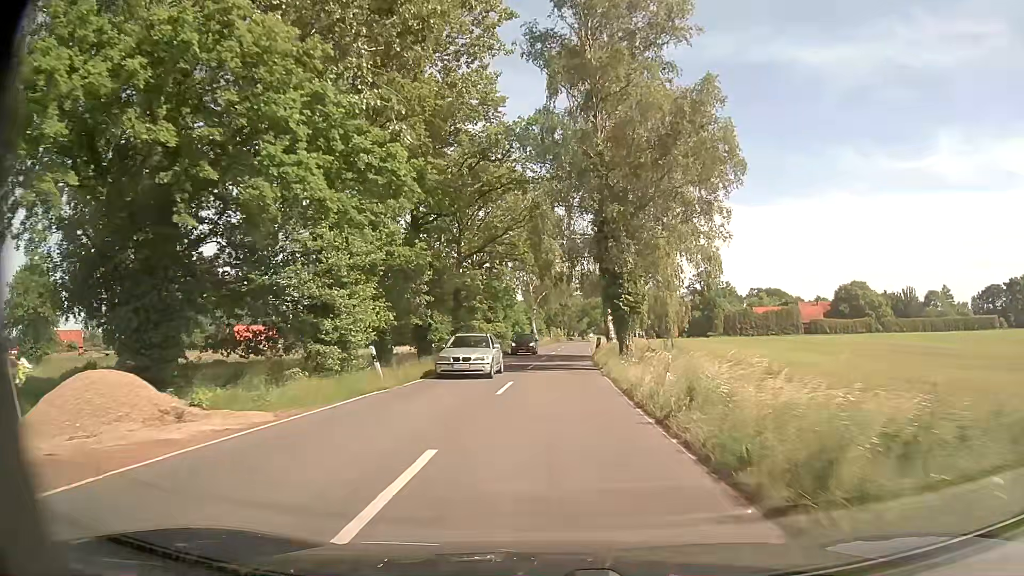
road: secondary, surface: asphalt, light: Day
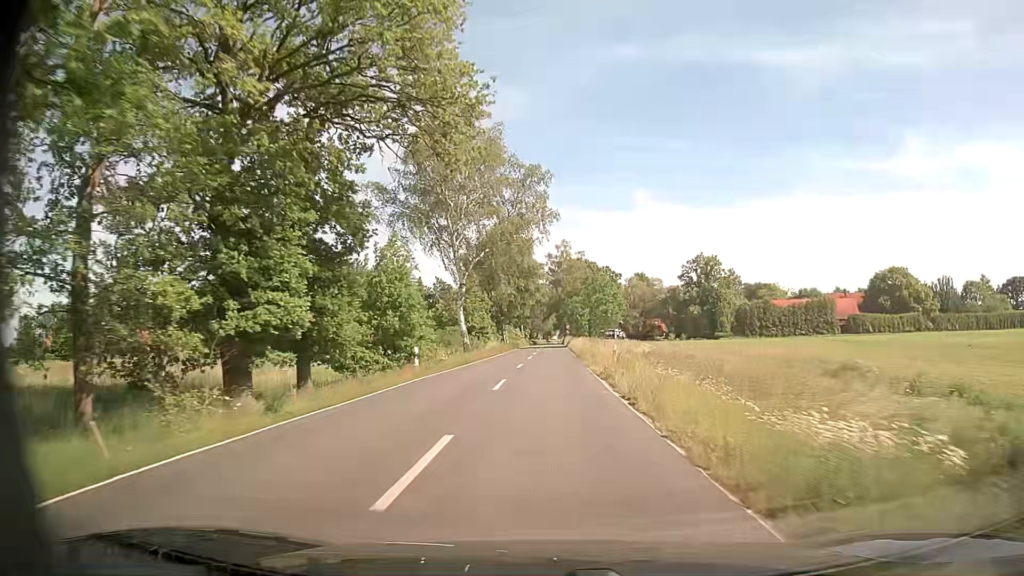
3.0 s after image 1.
(+1.1, +45.4) m; +2°
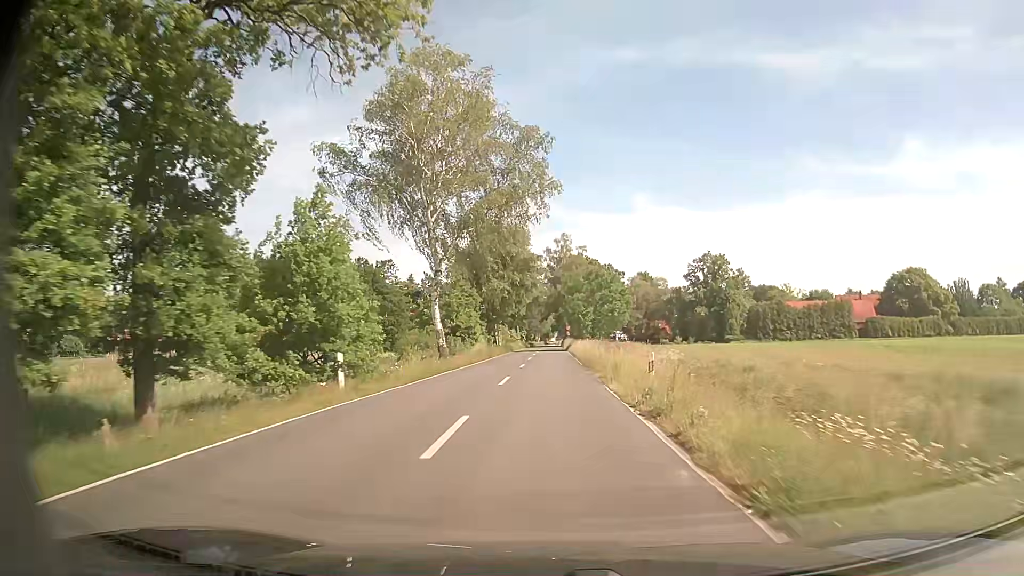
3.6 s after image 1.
(+0.1, +9.5) m; 0°
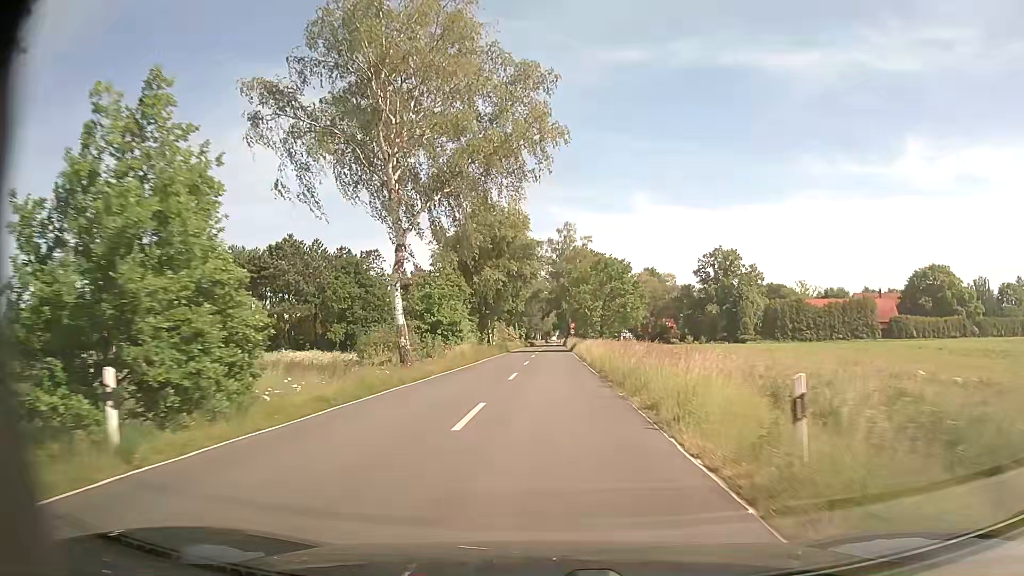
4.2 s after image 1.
(+0.1, +9.5) m; 0°
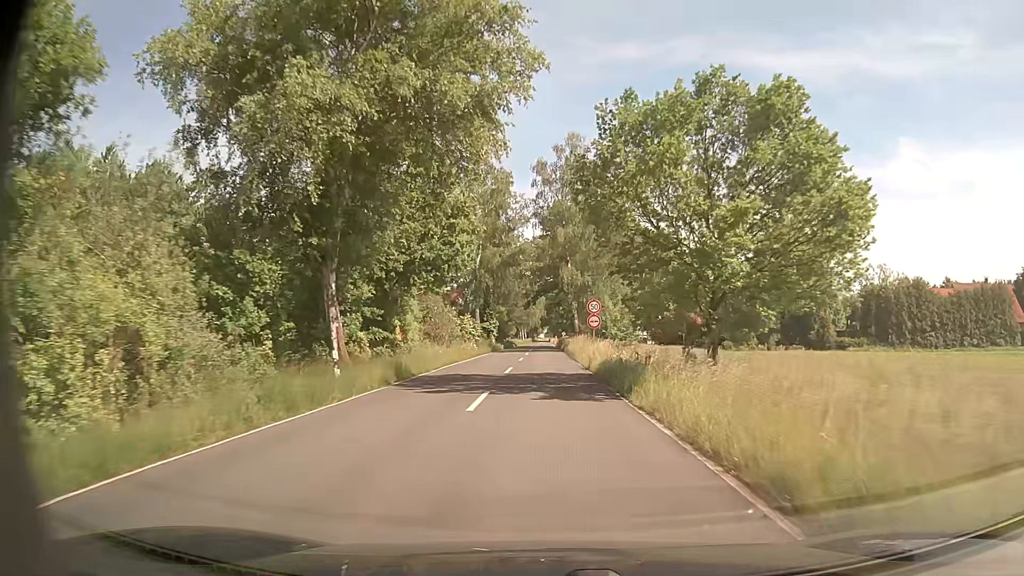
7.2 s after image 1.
(+0.2, +44.1) m; +1°
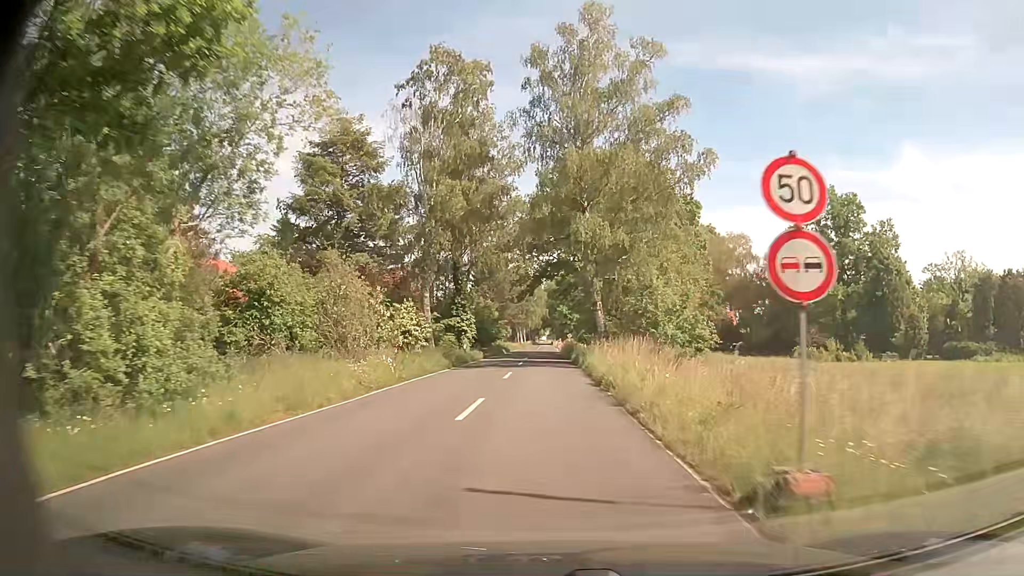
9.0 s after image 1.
(+0.1, +24.1) m; 0°
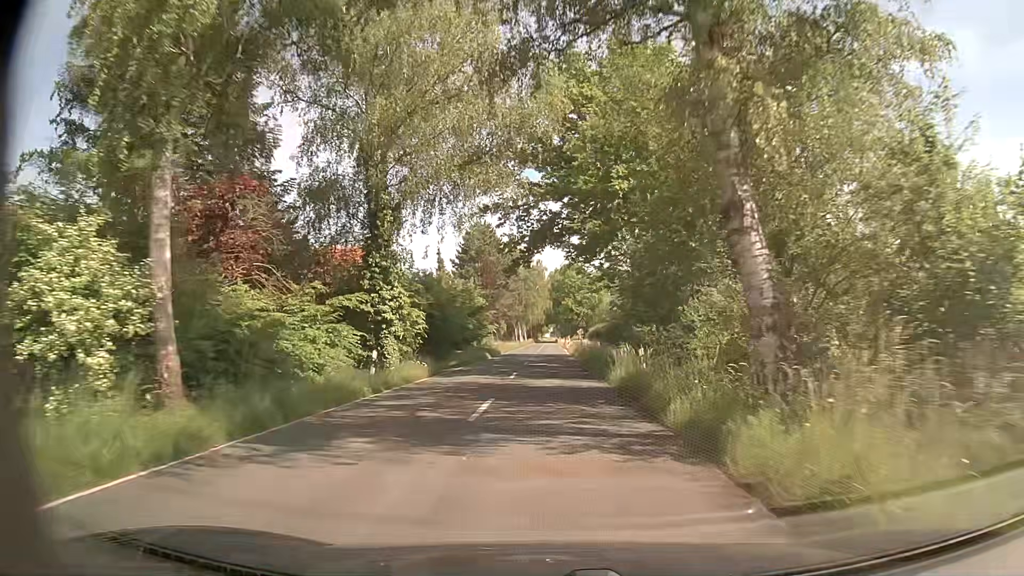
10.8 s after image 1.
(-0.3, +23.4) m; -1°
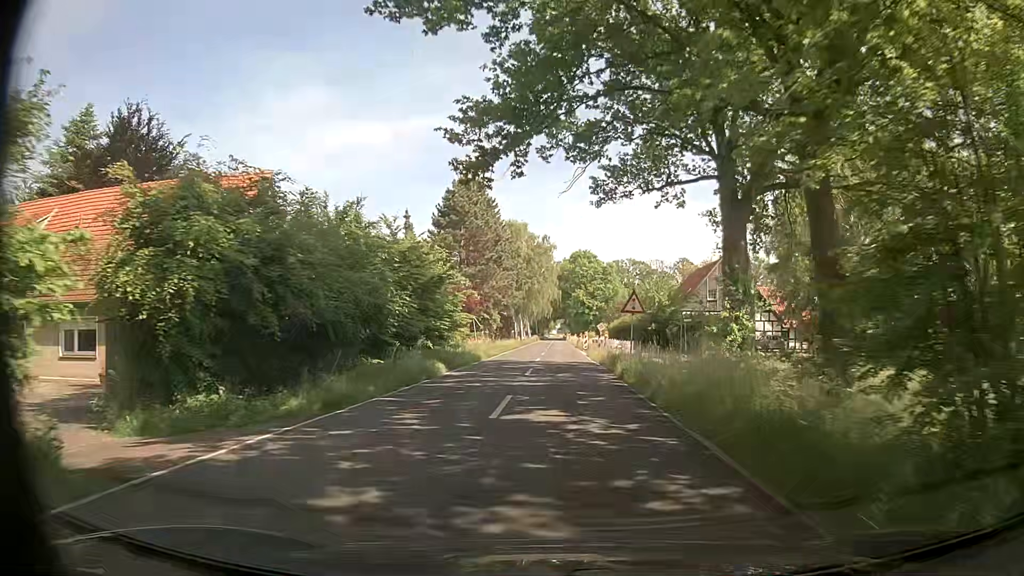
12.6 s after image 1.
(-0.2, +23.2) m; -1°
(0, +10) (0, +20) (0, +30) (+1, +40) (+1, +50) (+1, +60) (+1, +70) (+1, +80) (+2, +90) (+2, +100) m
